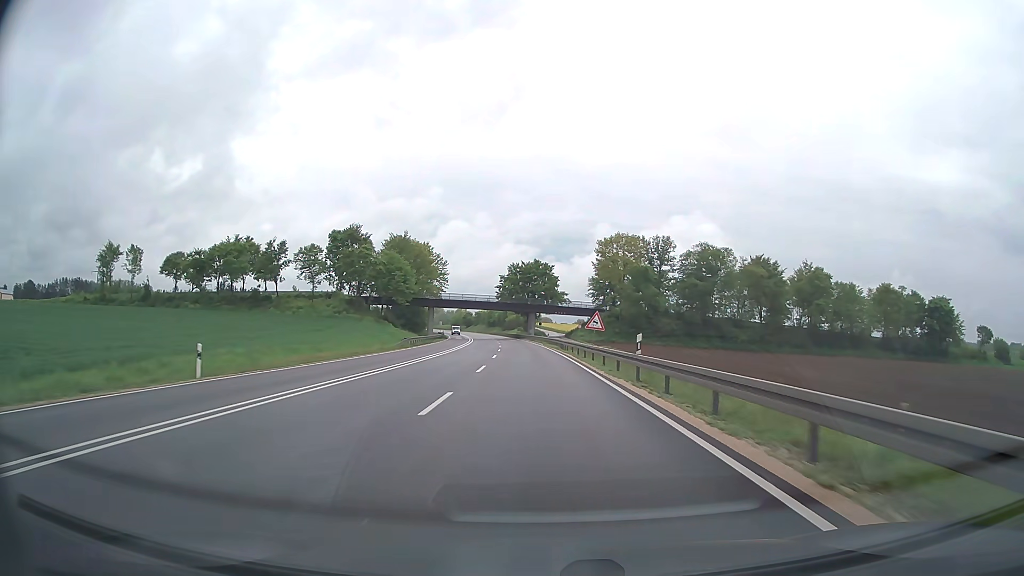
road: trunk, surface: asphalt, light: Day
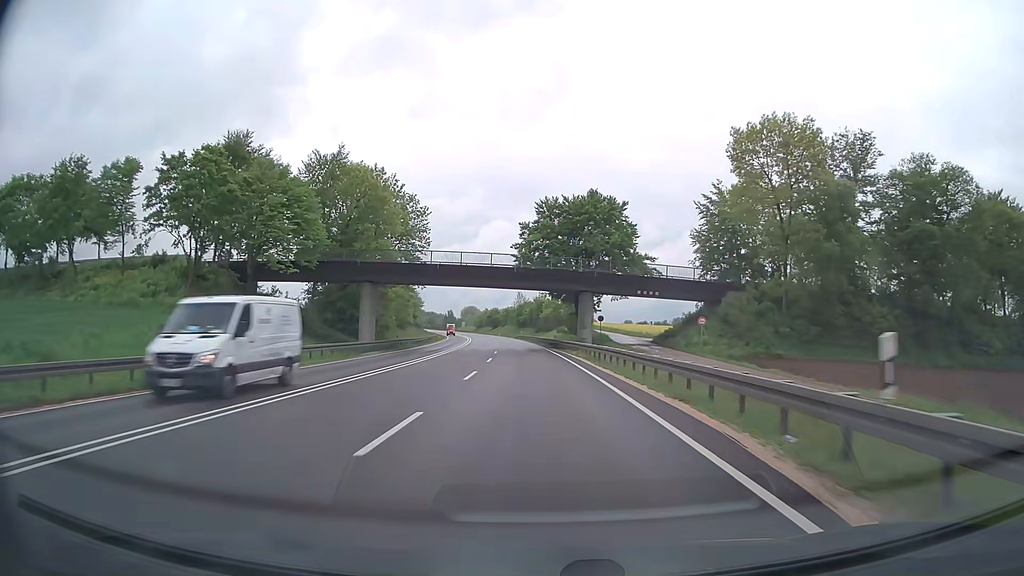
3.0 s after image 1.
(-2.0, +64.1) m; -4°
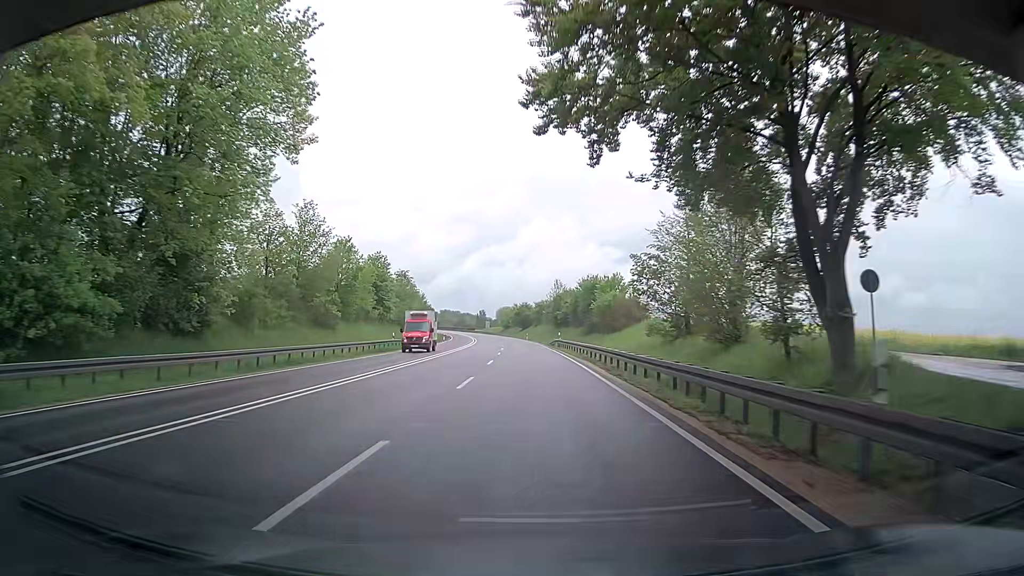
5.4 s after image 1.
(-1.5, +51.3) m; -3°
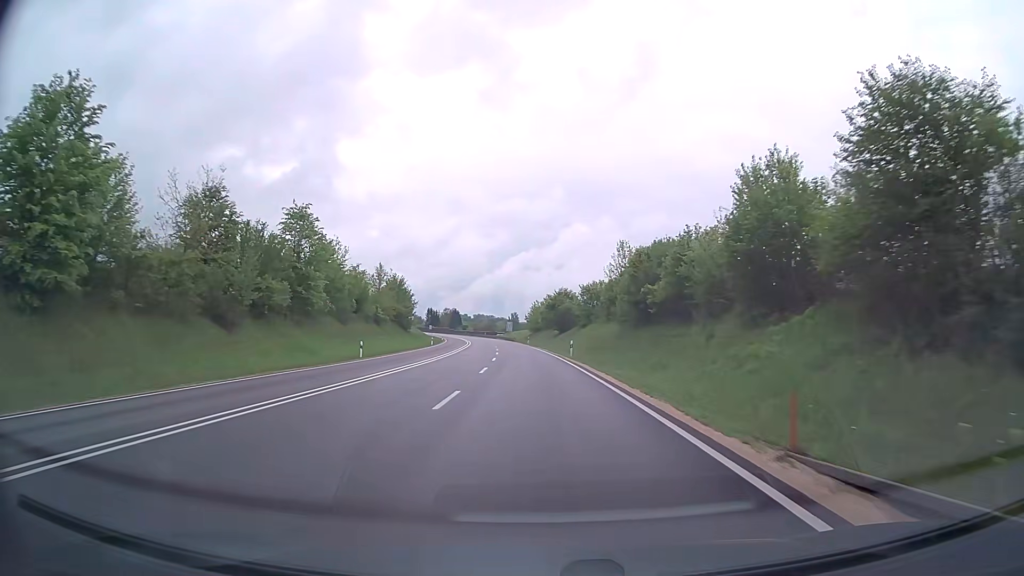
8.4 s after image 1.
(-1.7, +64.8) m; -3°
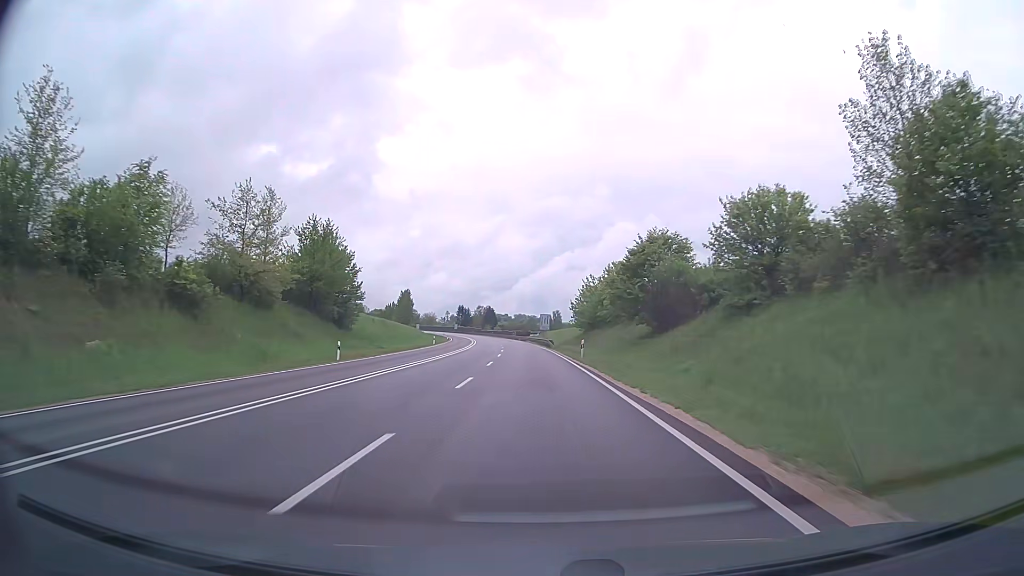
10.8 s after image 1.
(-1.7, +56.1) m; -3°
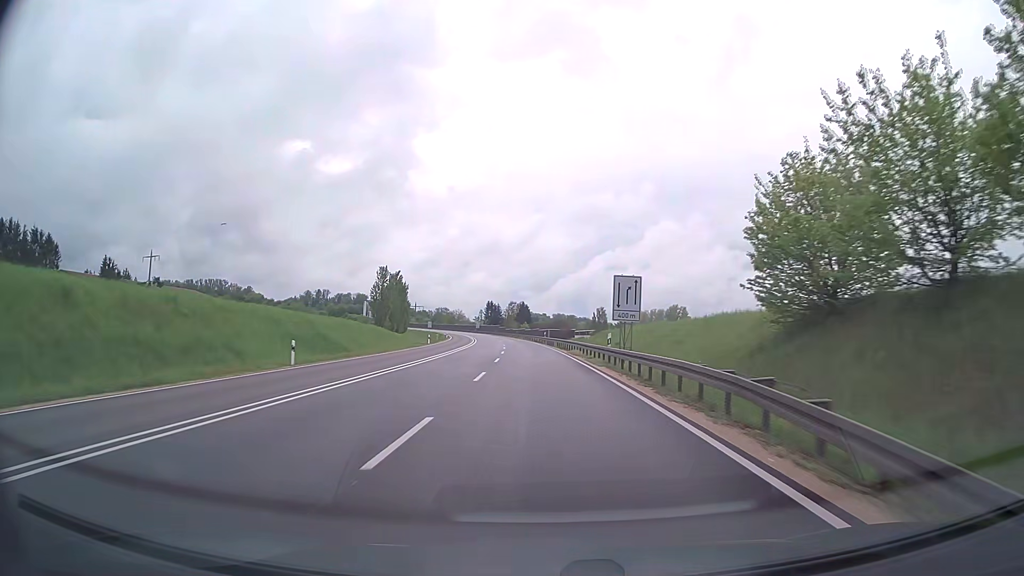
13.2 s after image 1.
(-1.9, +58.9) m; -3°
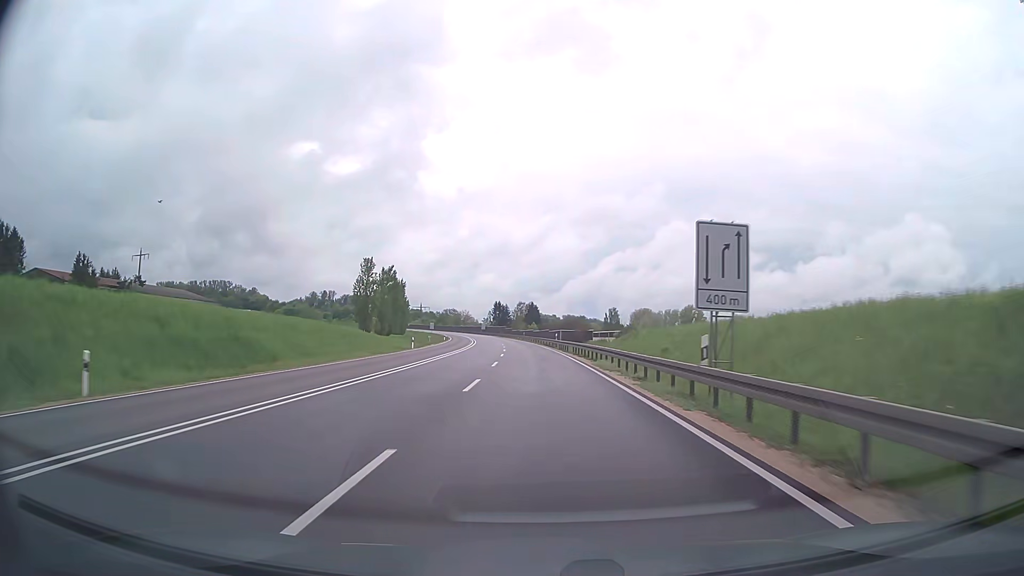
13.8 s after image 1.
(-0.1, +15.0) m; -1°
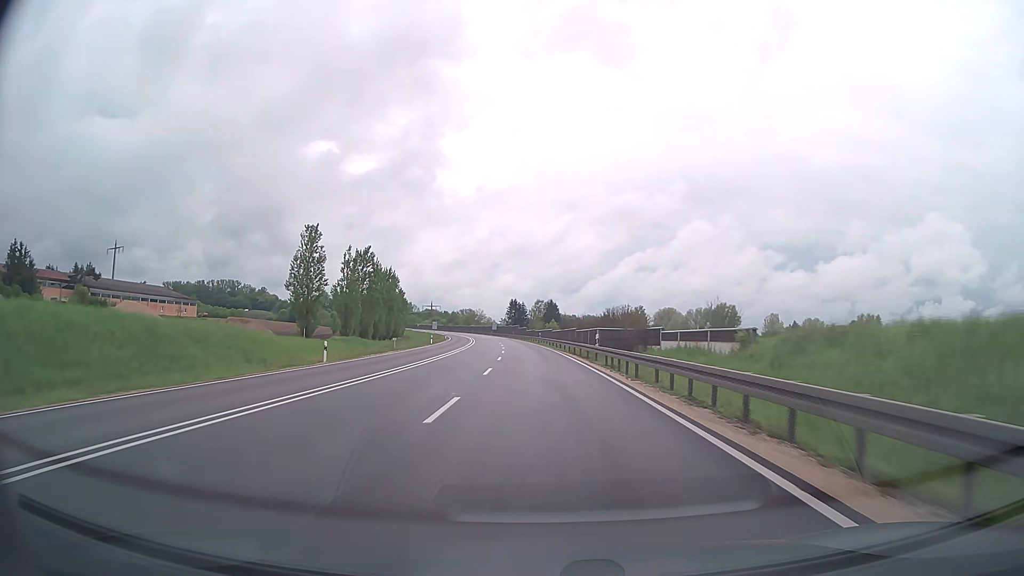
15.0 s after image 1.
(-0.5, +29.9) m; -2°
(0, +10) (0, +20) (0, +30) (-1, +40) (-1, +50) (-2, +60) (-2, +70) (-3, +80) (-4, +90) (-5, +100) m
